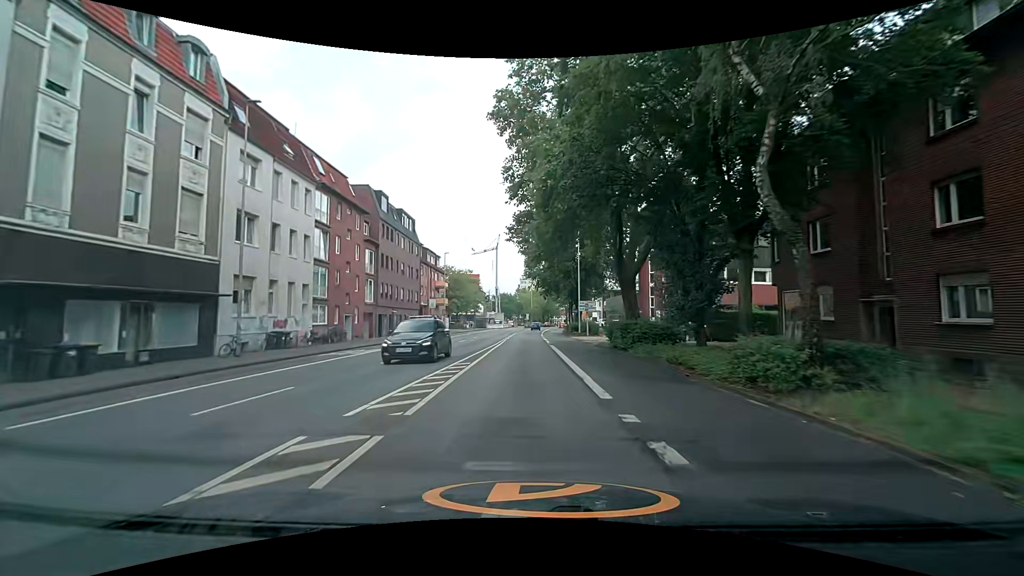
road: secondary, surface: asphalt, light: Day
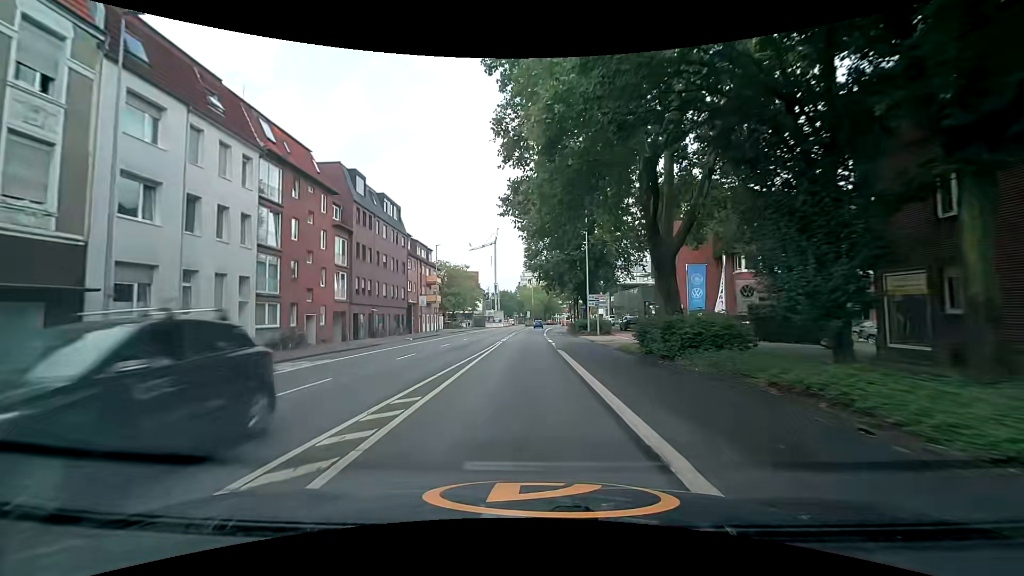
(0.0, +7.4) m; 0°
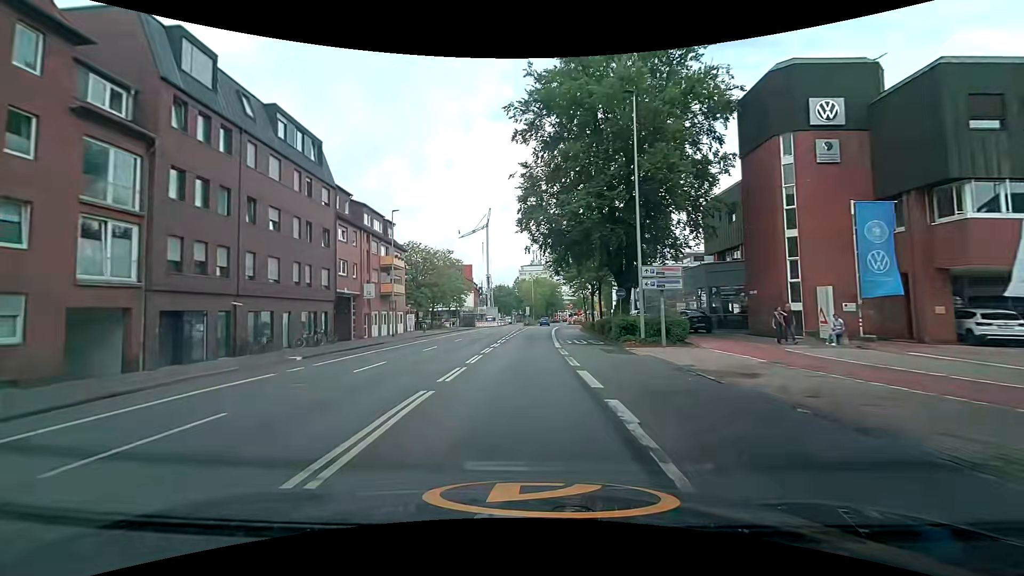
(0.0, +22.3) m; 0°
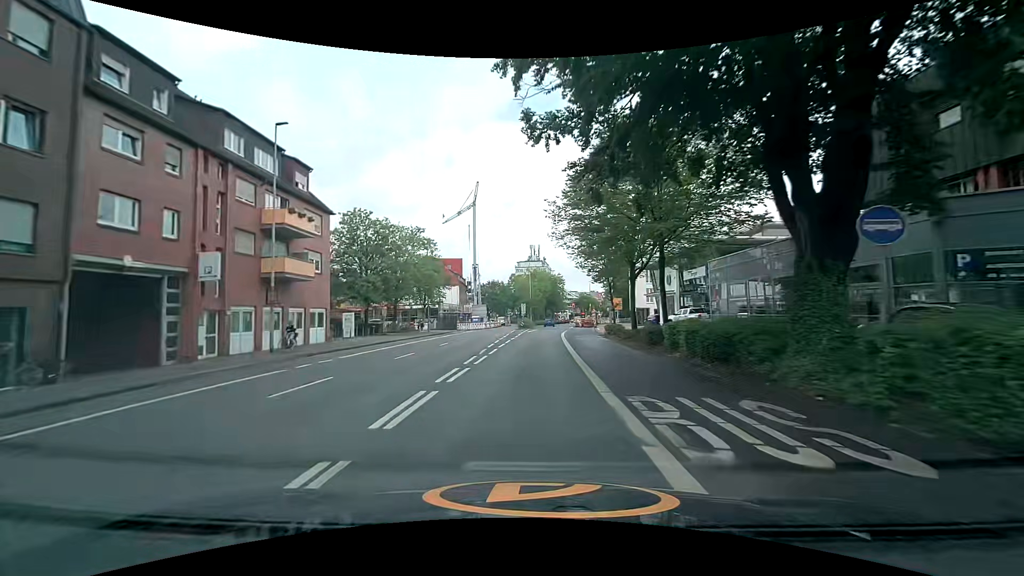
(0.0, +22.2) m; 0°
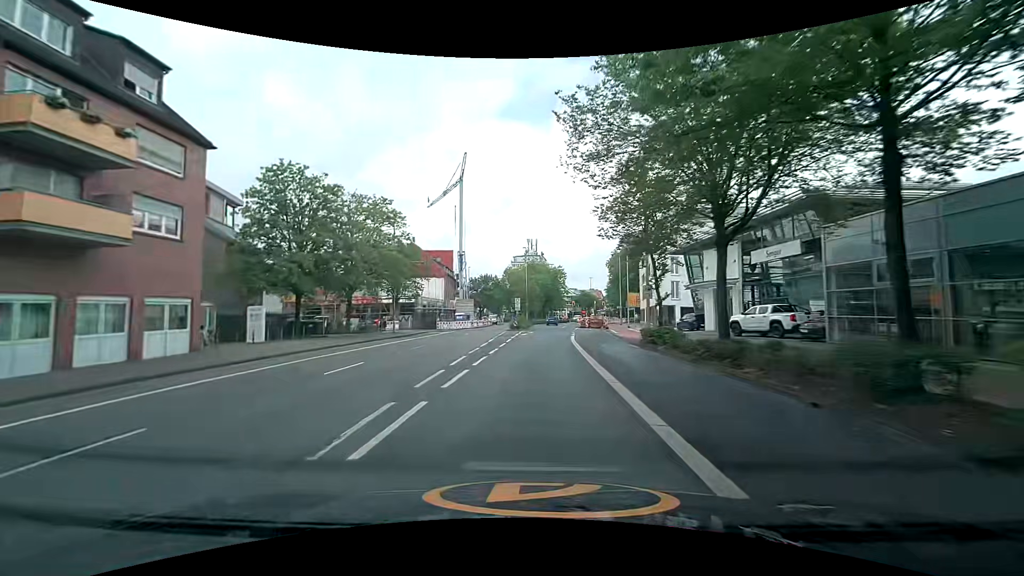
(0.0, +14.8) m; +1°
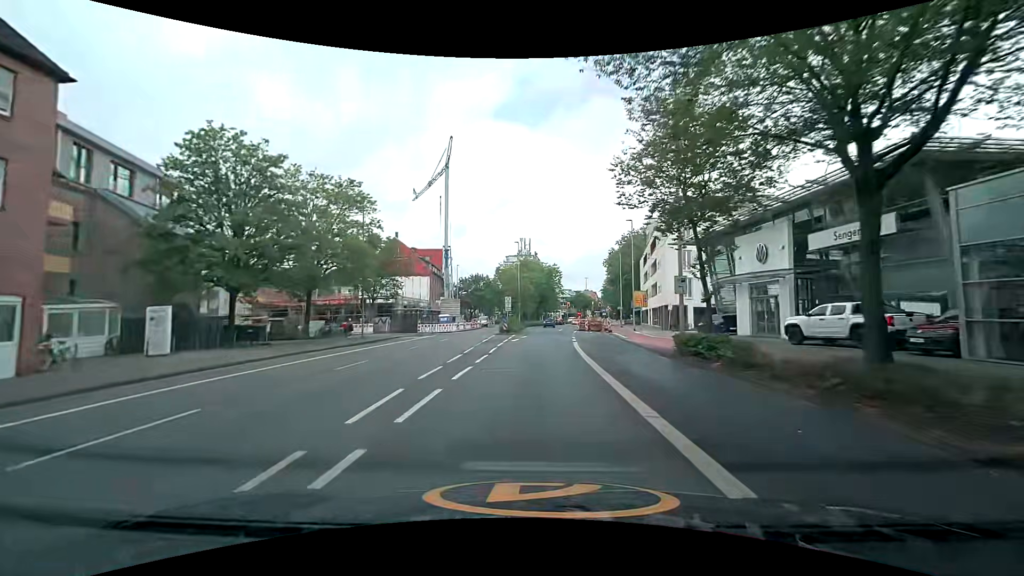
(+0.1, +7.4) m; 0°
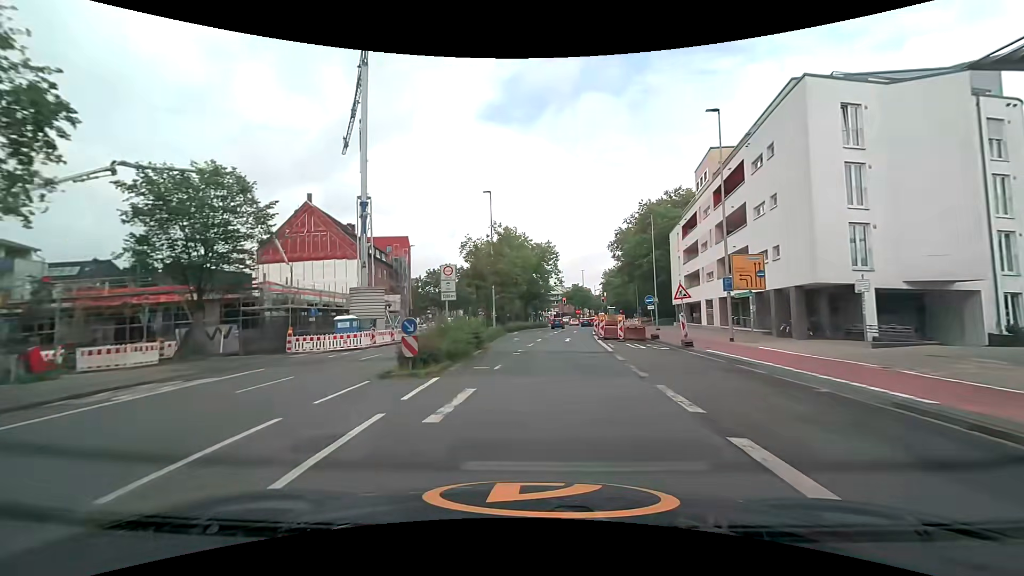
(+0.7, +29.5) m; +2°
